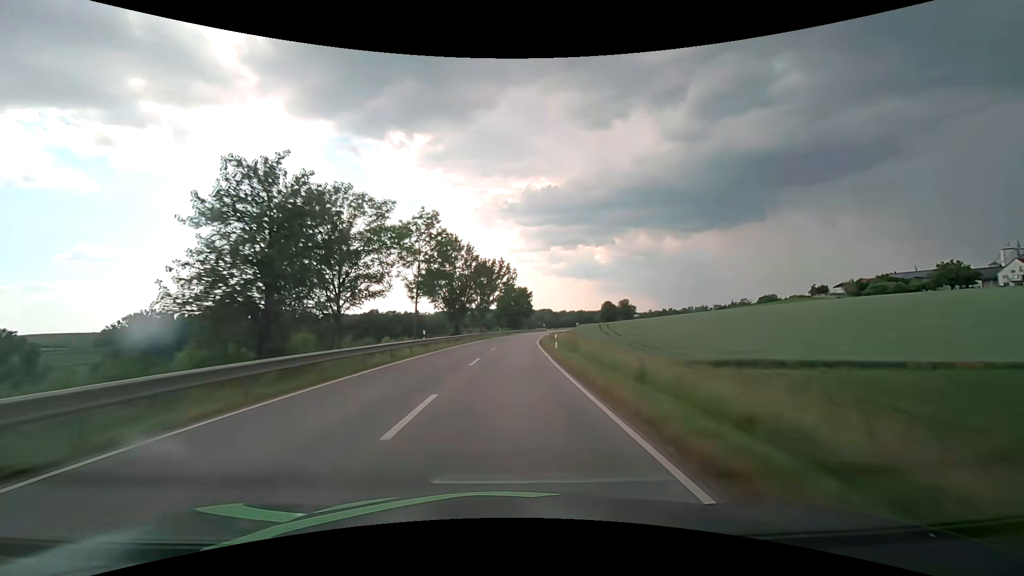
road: secondary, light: Day
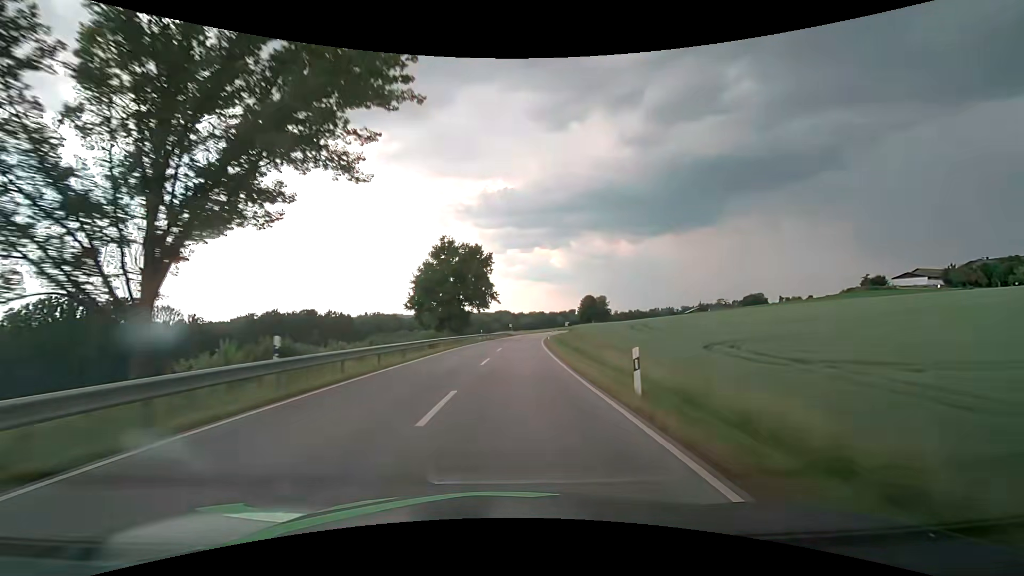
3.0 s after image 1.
(+2.9, +70.9) m; +5°
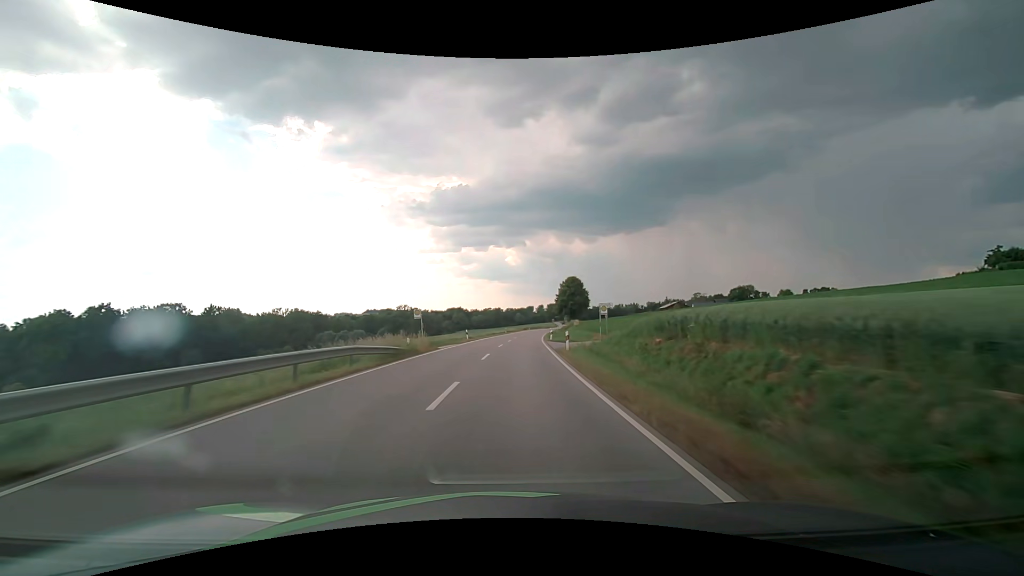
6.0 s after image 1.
(+3.3, +70.8) m; +5°
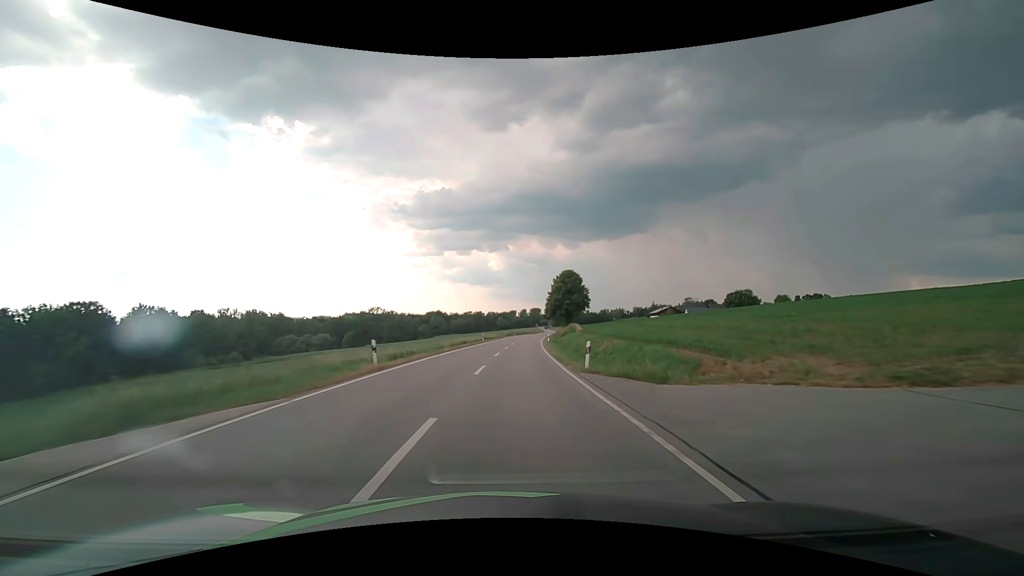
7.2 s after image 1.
(+0.5, +28.4) m; +2°
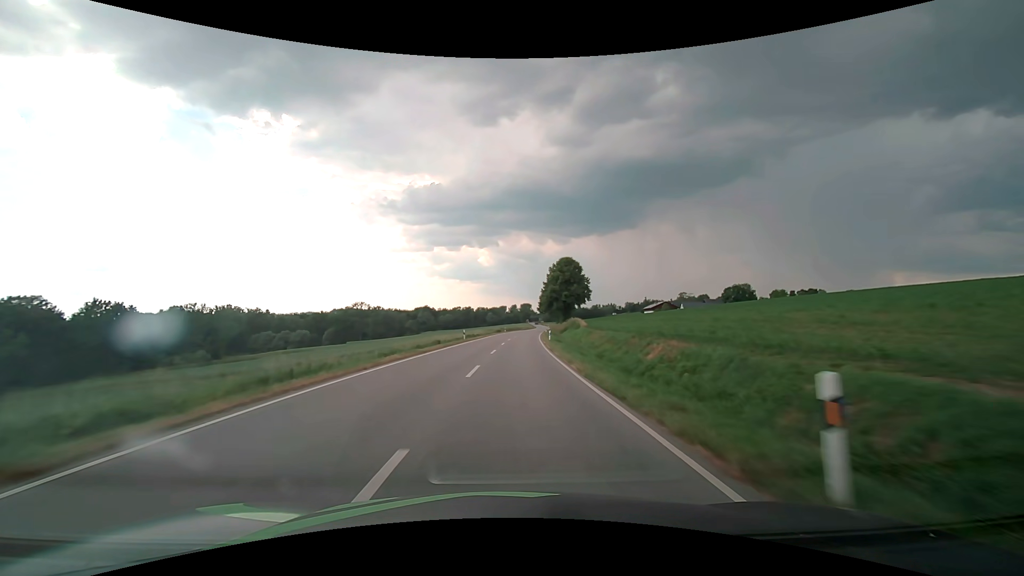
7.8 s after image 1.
(+0.2, +14.2) m; +1°
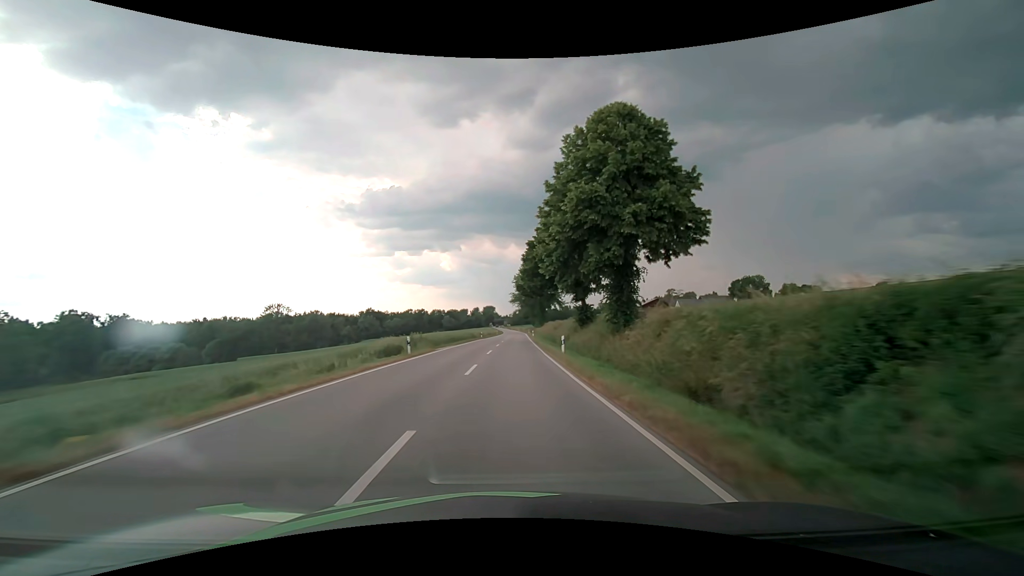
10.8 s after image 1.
(+2.6, +70.8) m; +4°
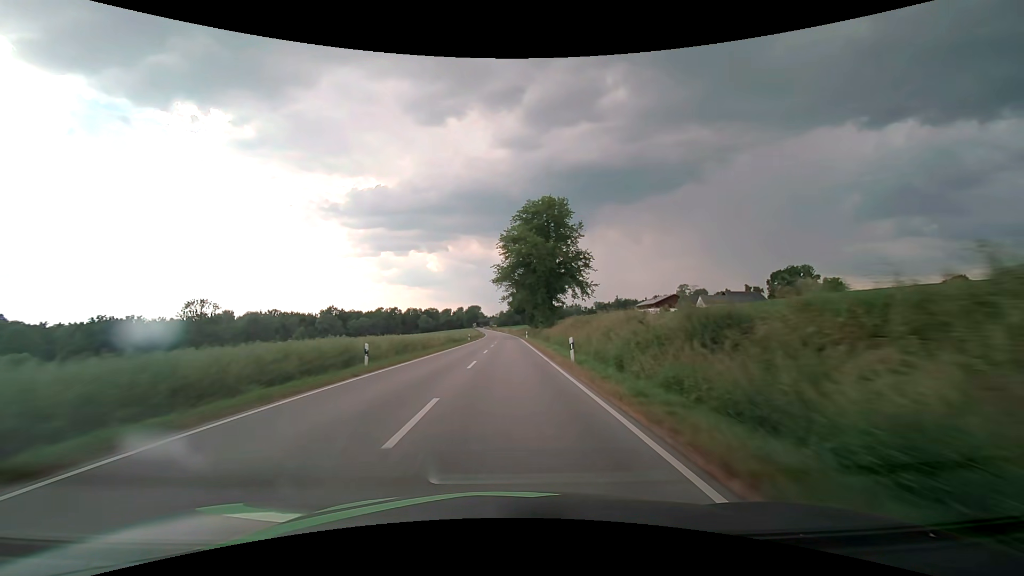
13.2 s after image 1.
(+0.9, +56.7) m; +1°
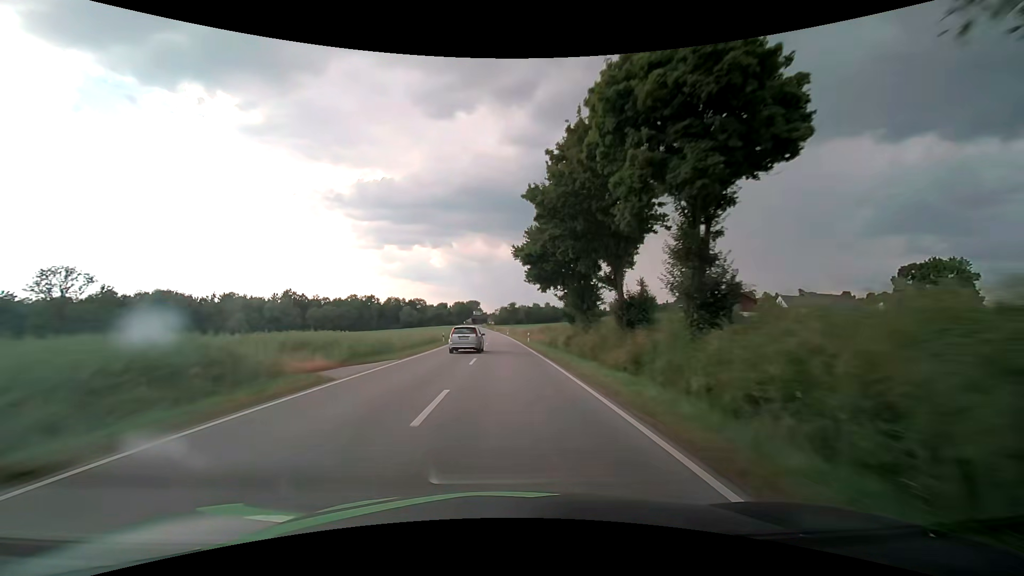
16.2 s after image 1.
(-0.1, +70.9) m; 0°
(0, +10) (0, +20) (0, +30) (0, +40) (0, +50) (0, +60) (-1, +70) (-1, +80) (-1, +90) (-2, +100) m
